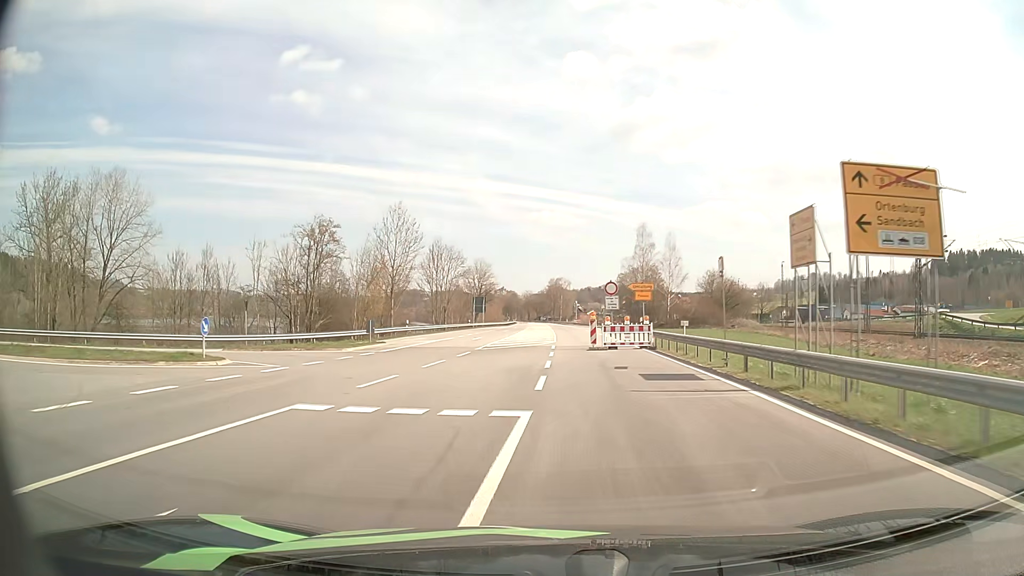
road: primary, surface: asphalt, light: Day
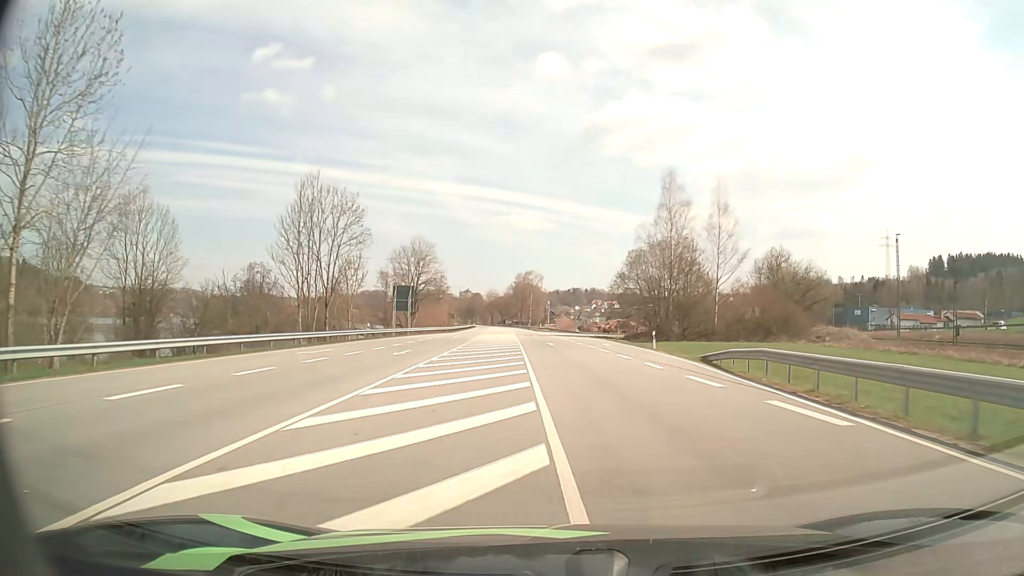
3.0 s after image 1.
(-0.2, +49.4) m; +3°
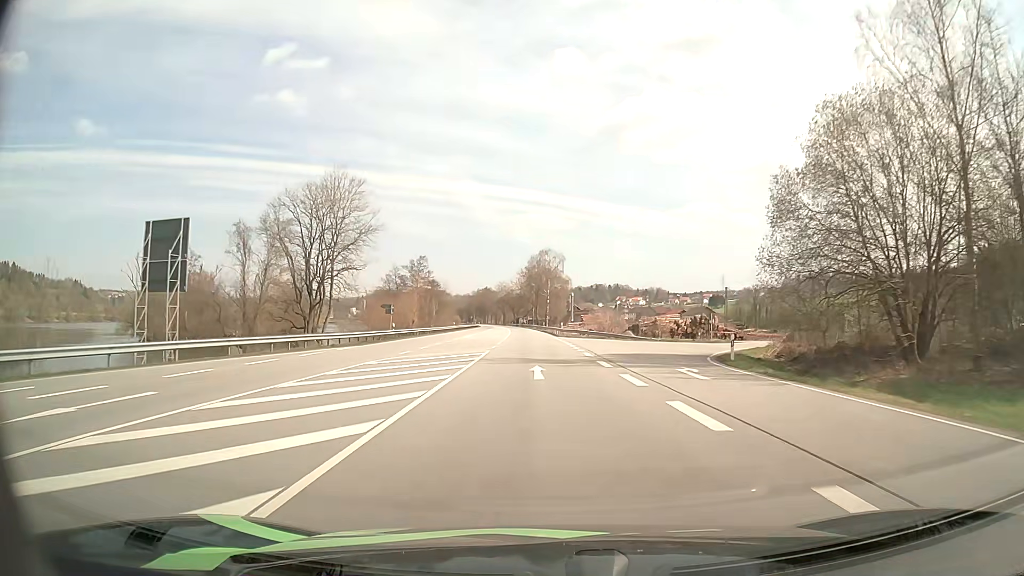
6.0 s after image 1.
(-0.4, +54.7) m; -2°
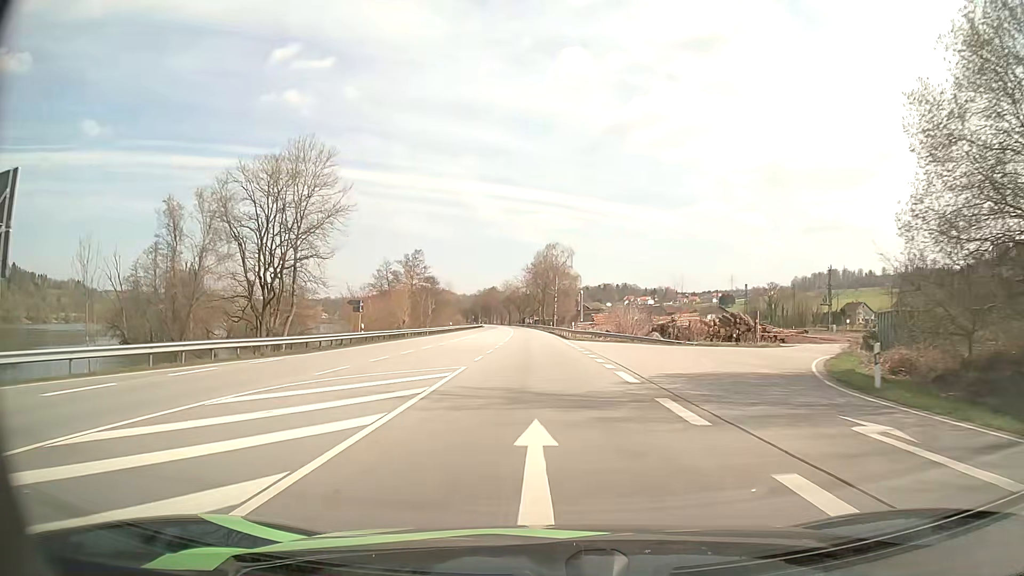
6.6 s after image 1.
(-0.1, +11.5) m; -1°
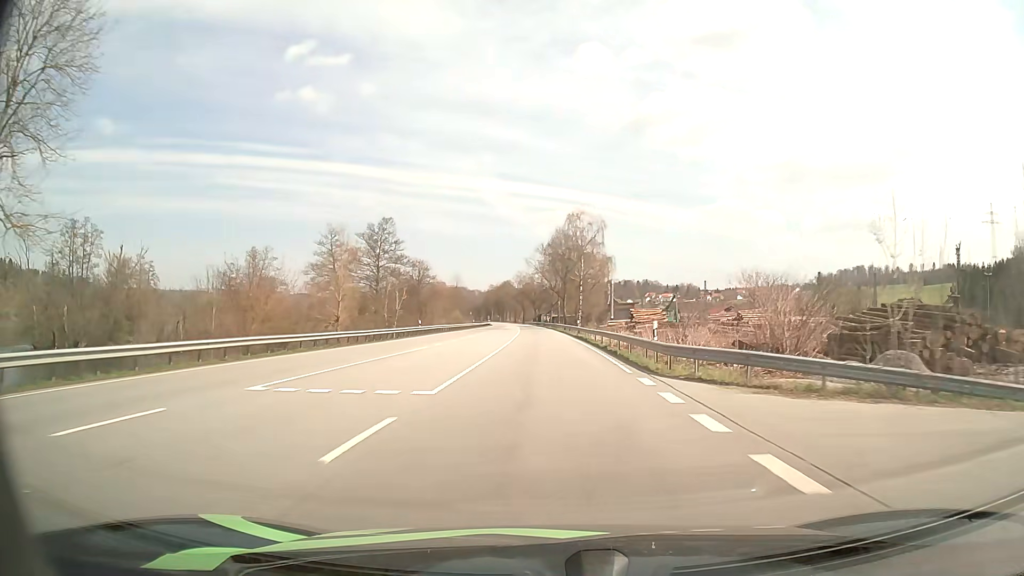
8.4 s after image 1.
(-0.6, +35.2) m; -2°
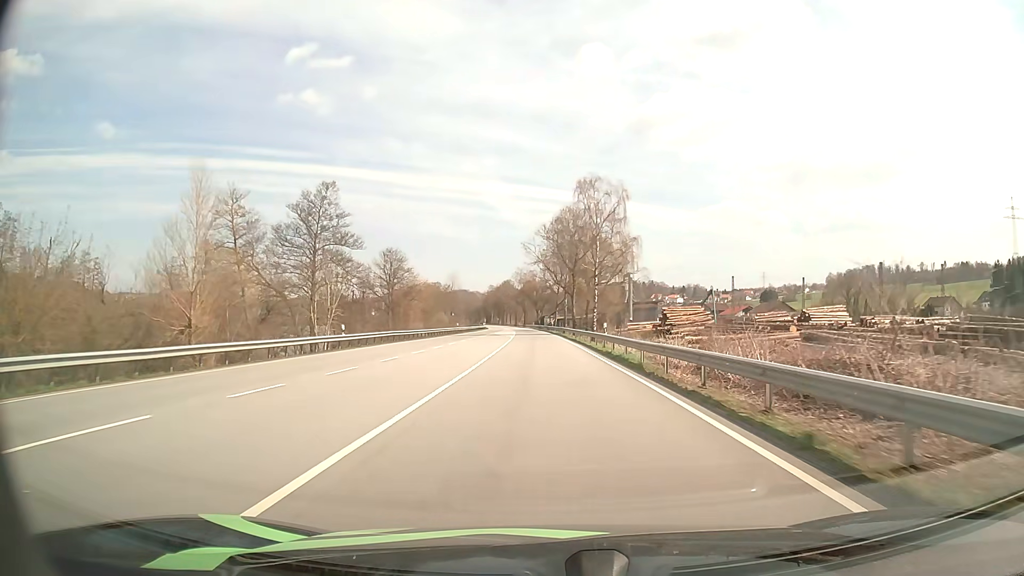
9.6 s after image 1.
(-0.1, +24.4) m; 0°
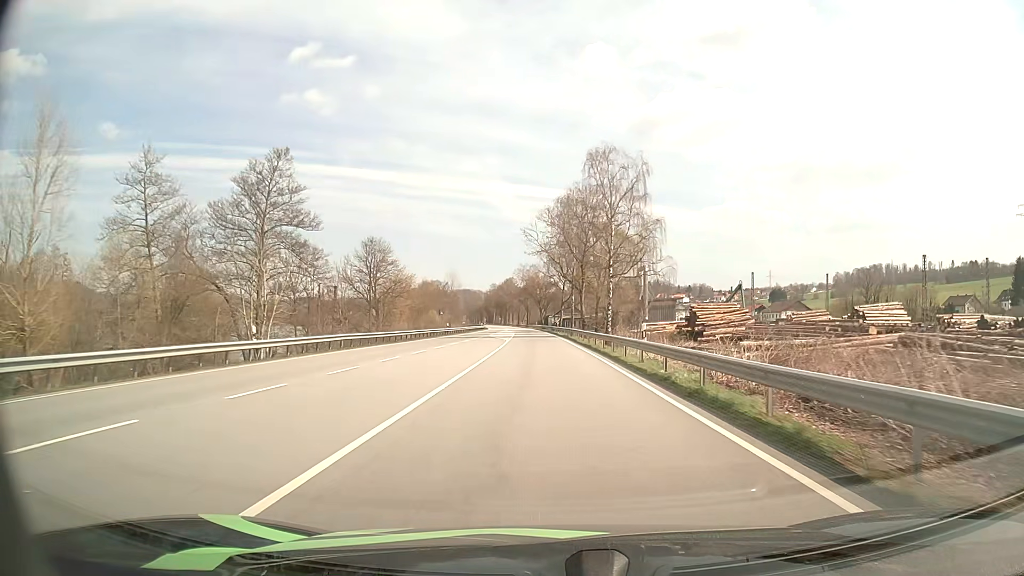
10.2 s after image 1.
(0.0, +12.4) m; 0°
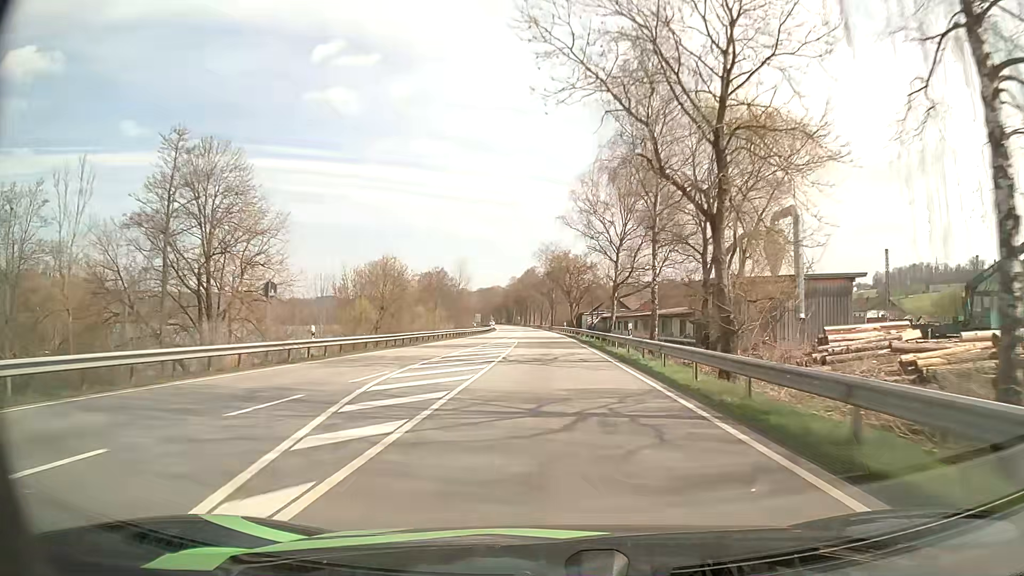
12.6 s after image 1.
(-1.0, +50.8) m; -2°
(0, +10) (0, +20) (0, +30) (0, +40) (0, +50) (-1, +60) (-1, +70) (-1, +80) (-1, +90) (-2, +100) m
